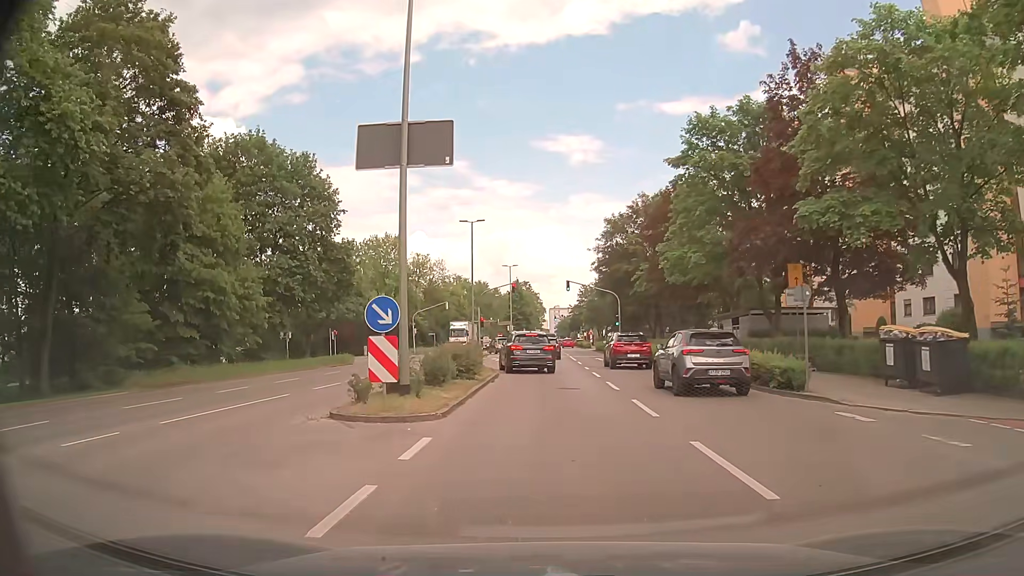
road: tertiary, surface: asphalt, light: Day
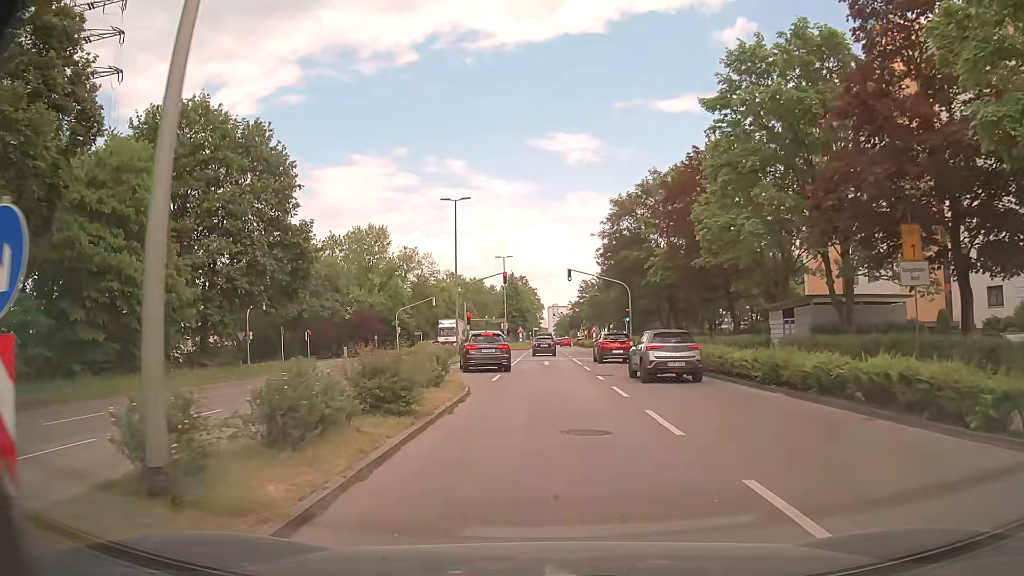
(-0.1, +8.6) m; -1°
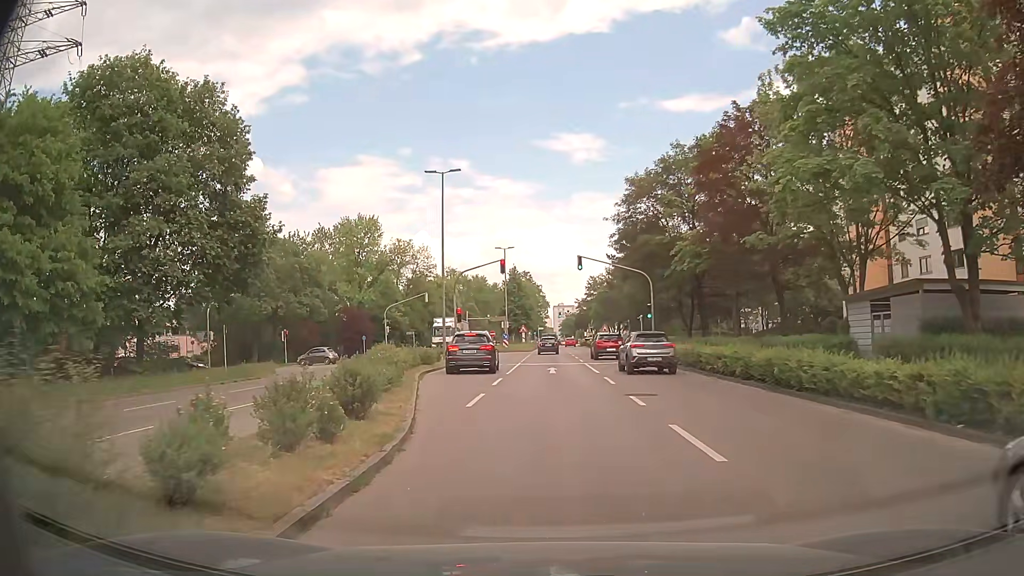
(0.0, +7.9) m; 0°
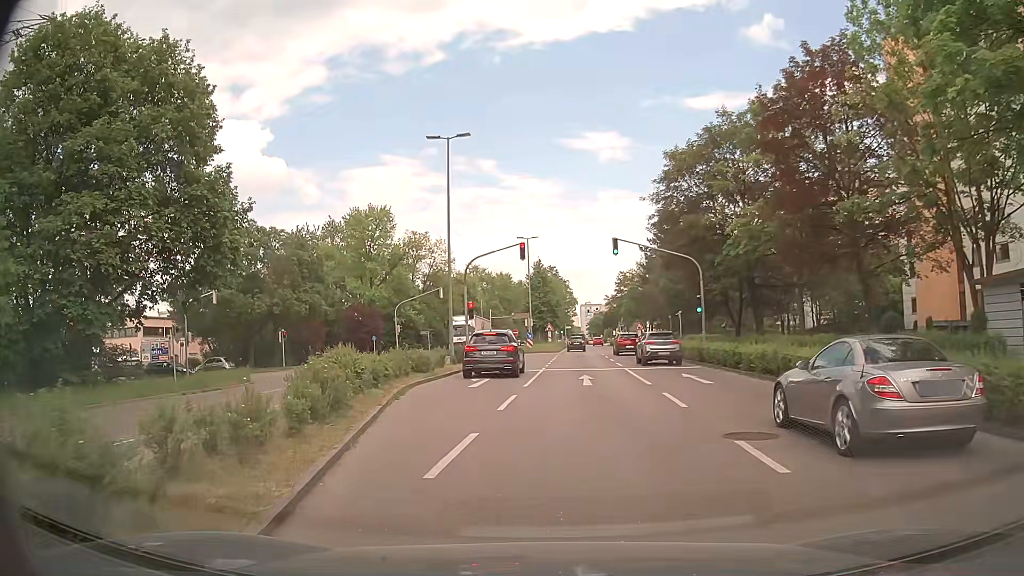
(-0.1, +6.8) m; -2°
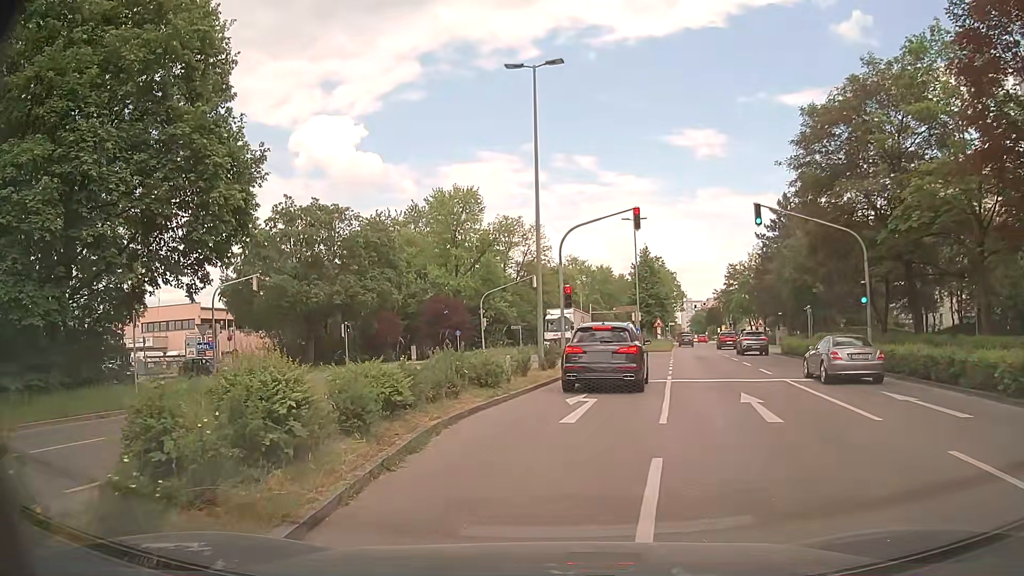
(-0.7, +8.3) m; -8°
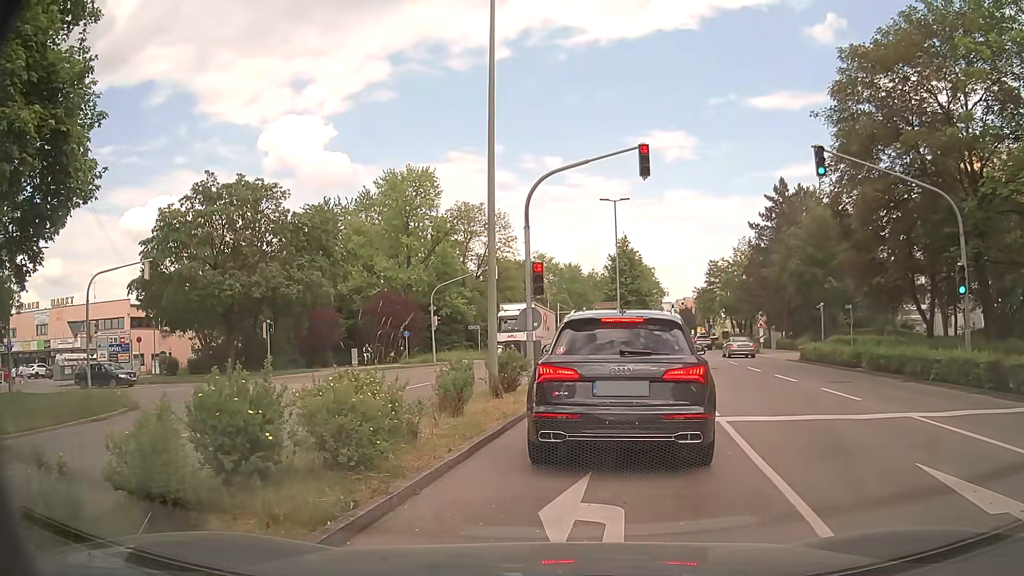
(0.0, +8.5) m; +1°
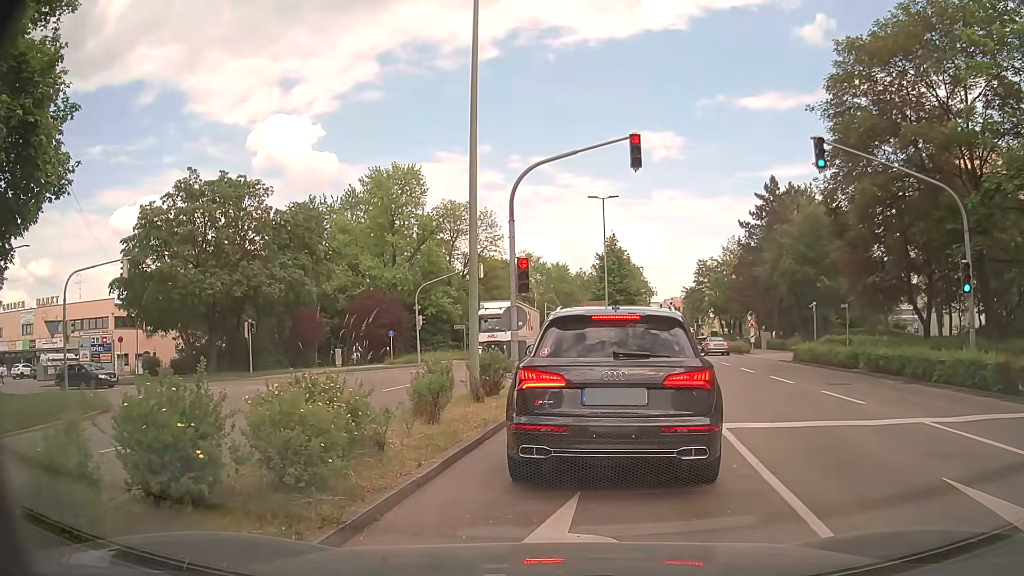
(0.0, +0.8) m; +1°
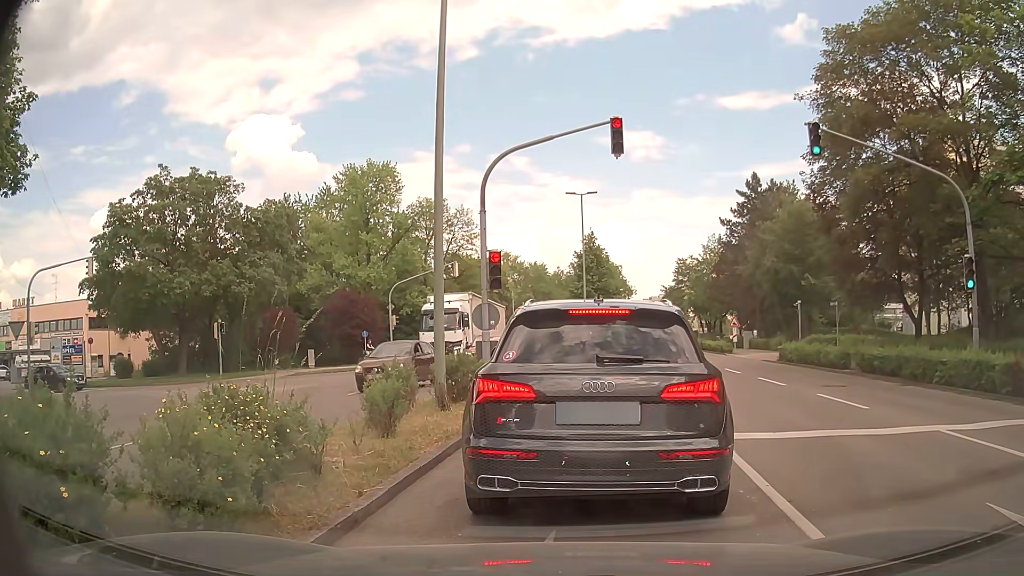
(0.0, +1.1) m; 0°
(+1, +10) (+2, +20) (-2, +29) (-11, +33) (-21, +34) (-30, +36) (-40, +37) (-50, +38) (-60, +39) (-70, +40) m
